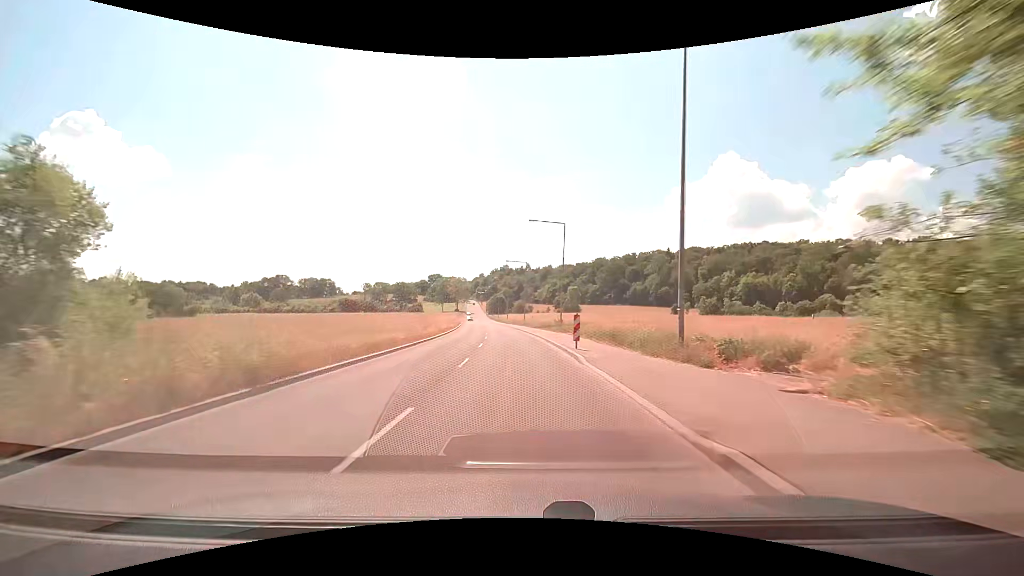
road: tertiary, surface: asphalt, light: Day
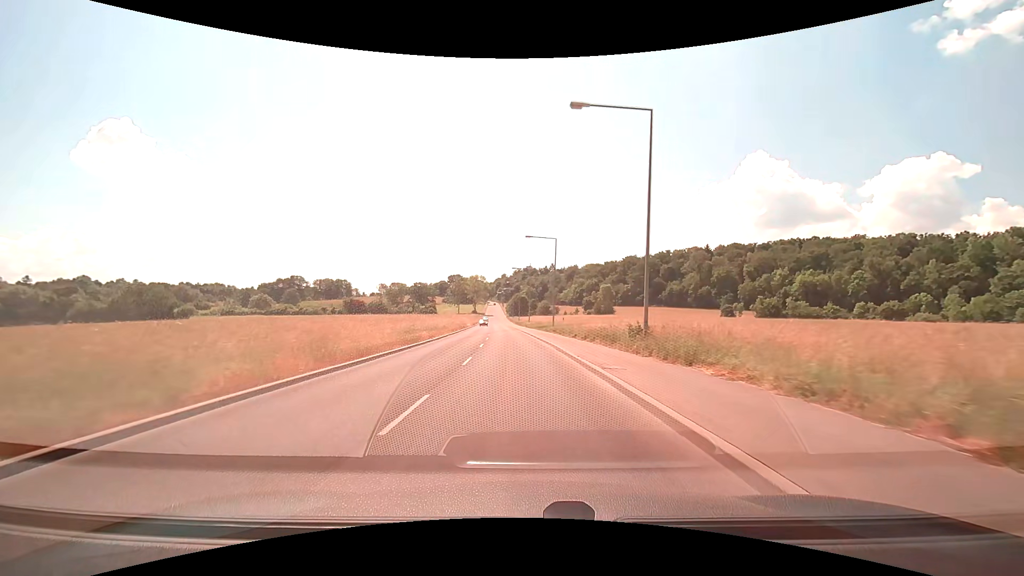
(-0.6, +26.5) m; -3°
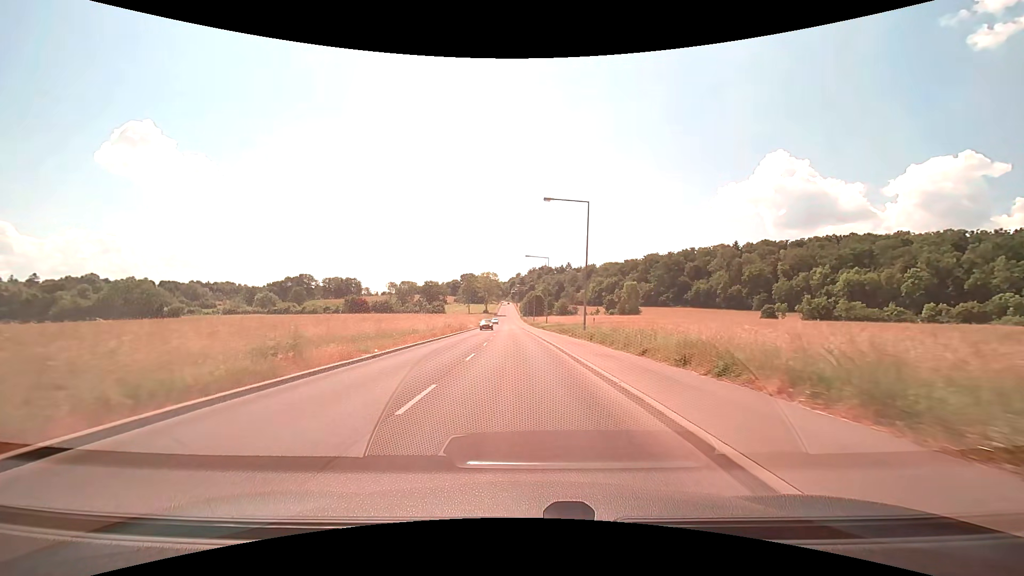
(-0.3, +17.7) m; -2°
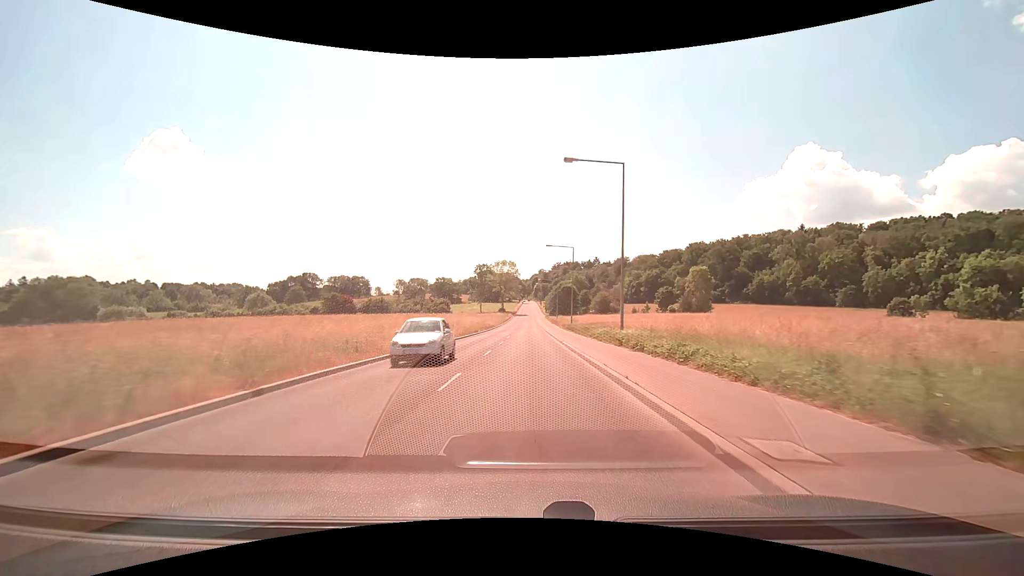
(-1.2, +44.3) m; -3°
(0, +10) (0, +20) (0, +30) (0, +40) (0, +50) (0, +60) (0, +70) (0, +80) (0, +90) (+1, +100) m
